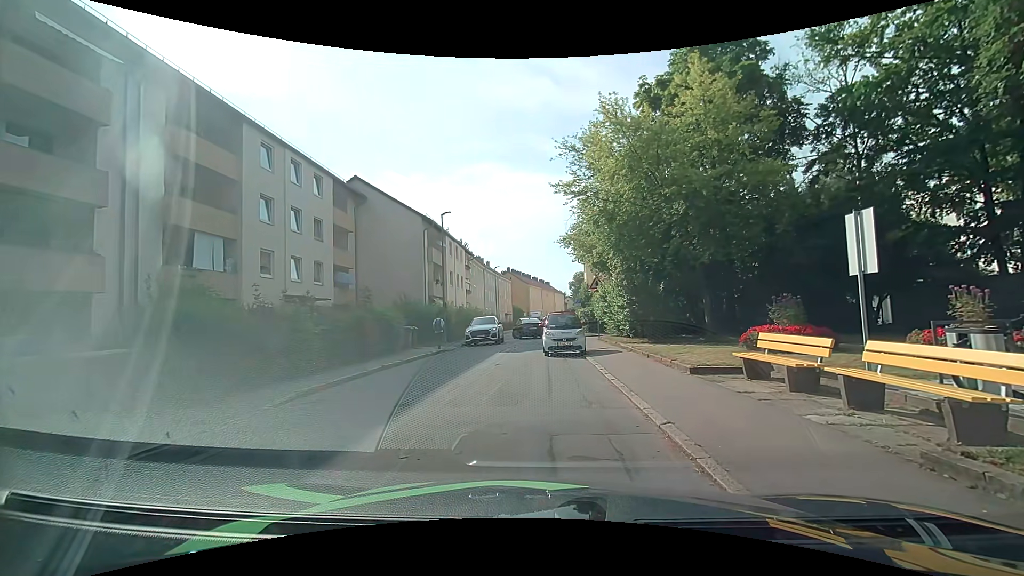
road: residential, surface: asphalt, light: Day
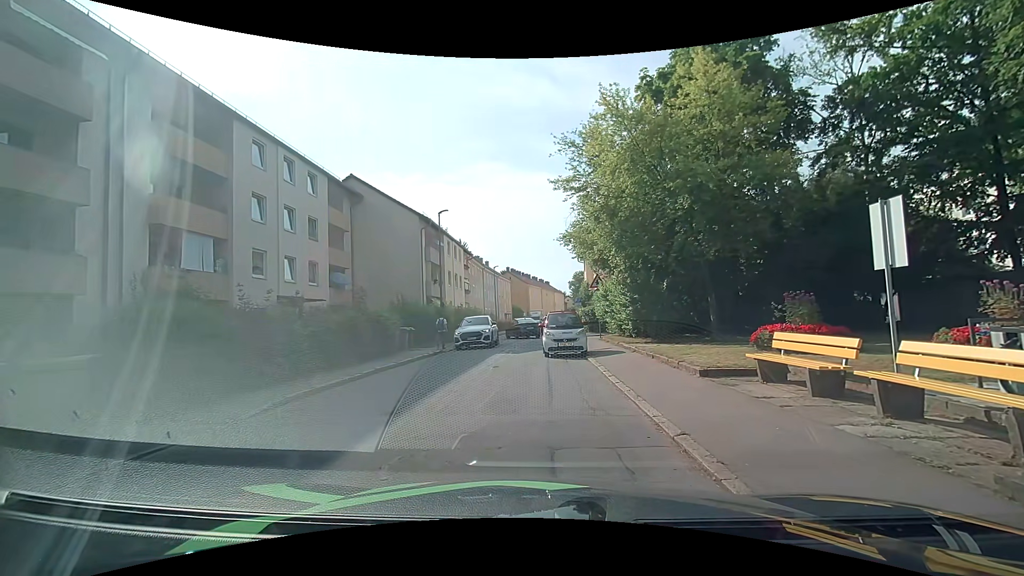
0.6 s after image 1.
(0.0, +0.6) m; 0°
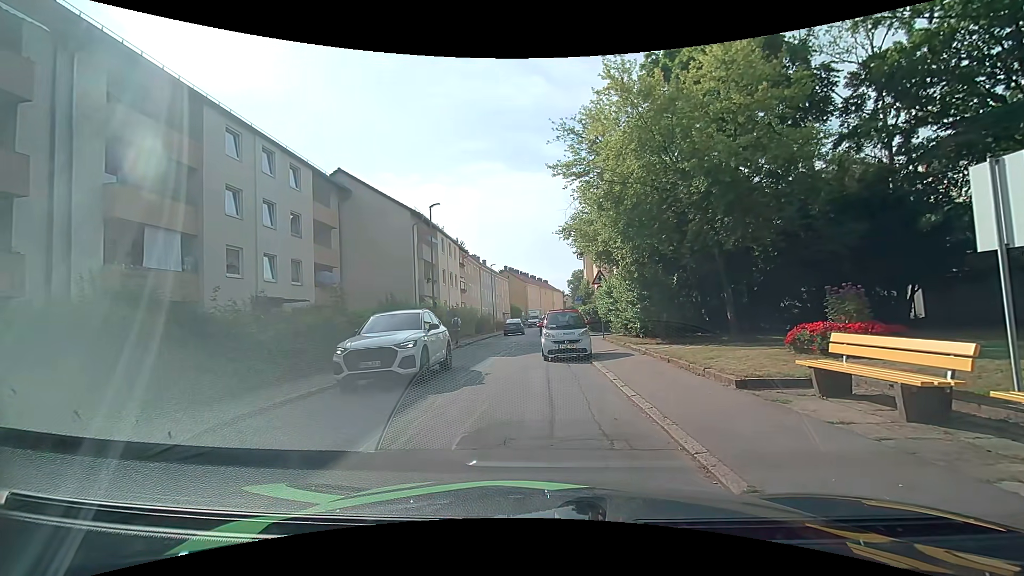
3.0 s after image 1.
(0.0, +1.7) m; 0°
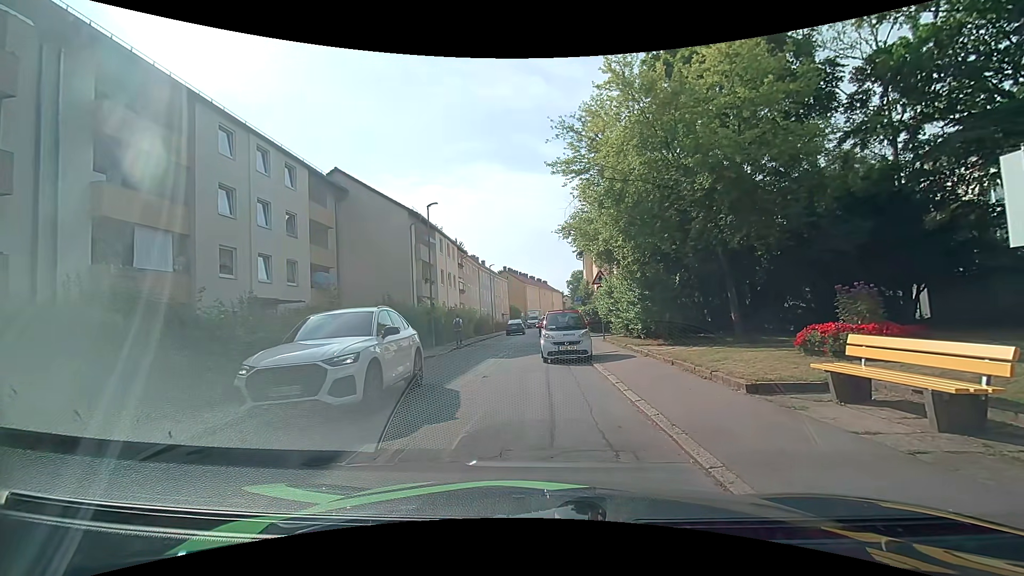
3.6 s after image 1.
(0.0, +0.4) m; 0°
